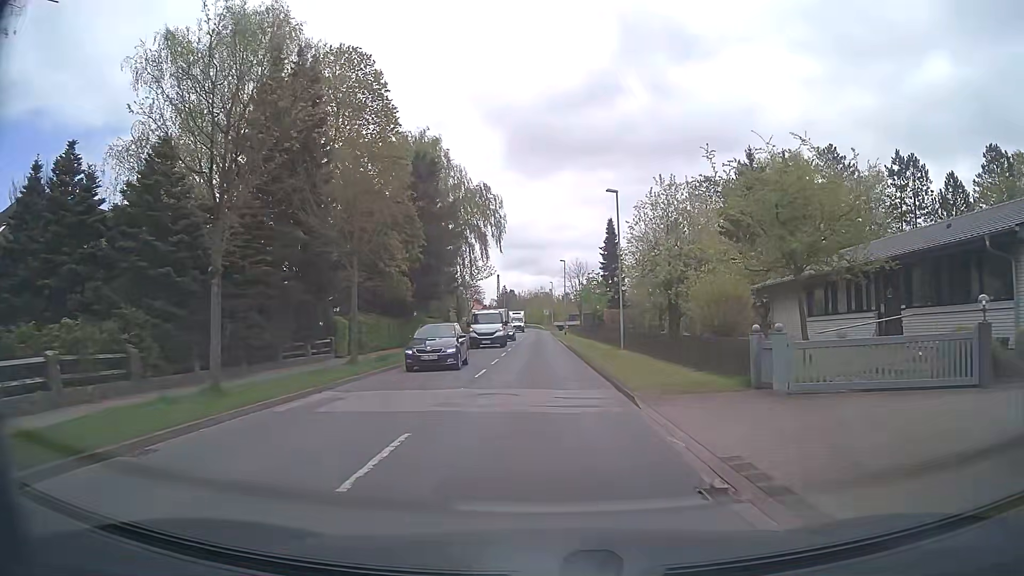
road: tertiary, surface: asphalt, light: Day
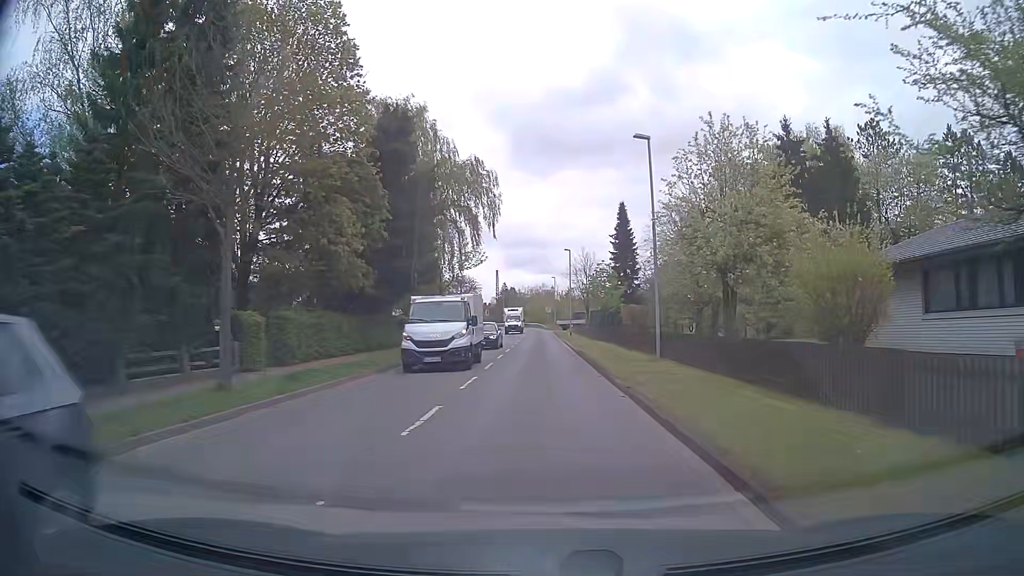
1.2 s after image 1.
(0.0, +9.3) m; 0°
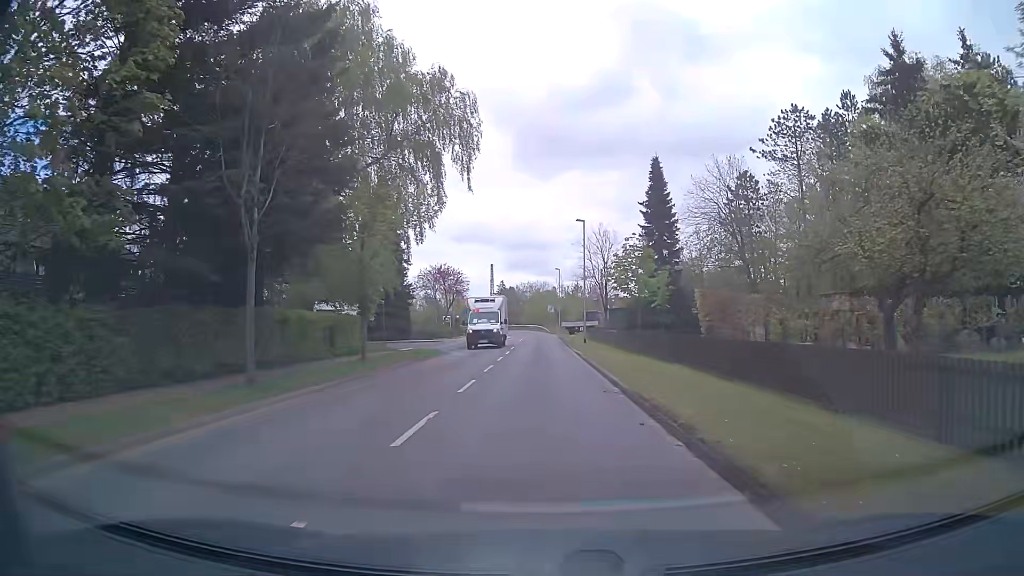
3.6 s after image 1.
(-0.1, +18.6) m; +1°
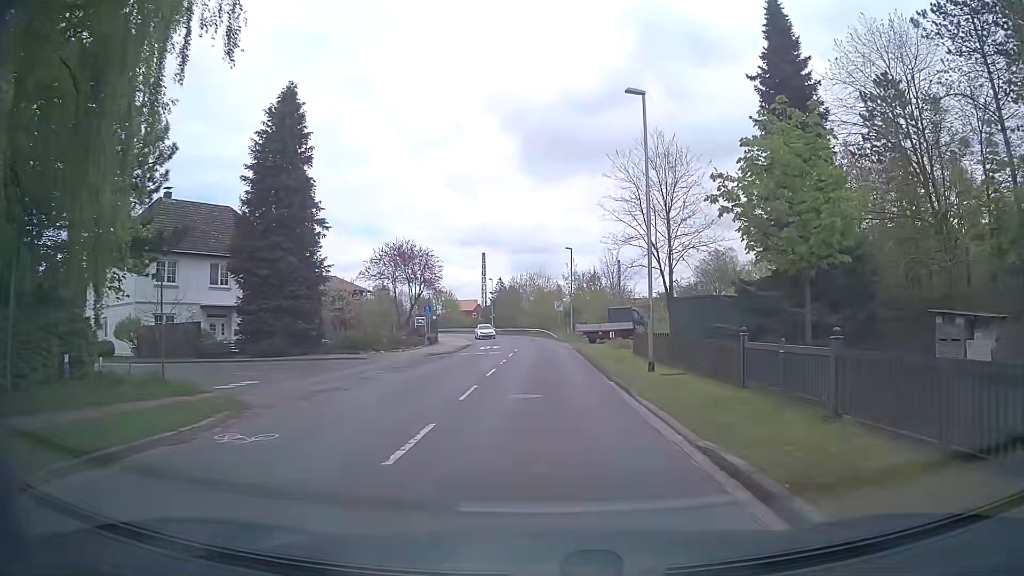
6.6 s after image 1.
(-0.5, +24.9) m; -1°
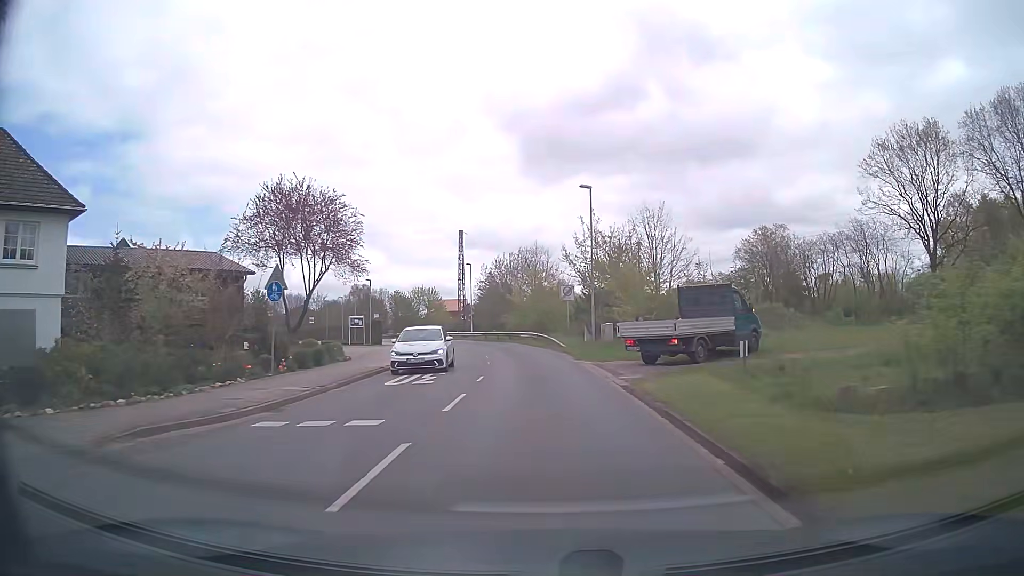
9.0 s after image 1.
(+0.1, +25.8) m; 0°
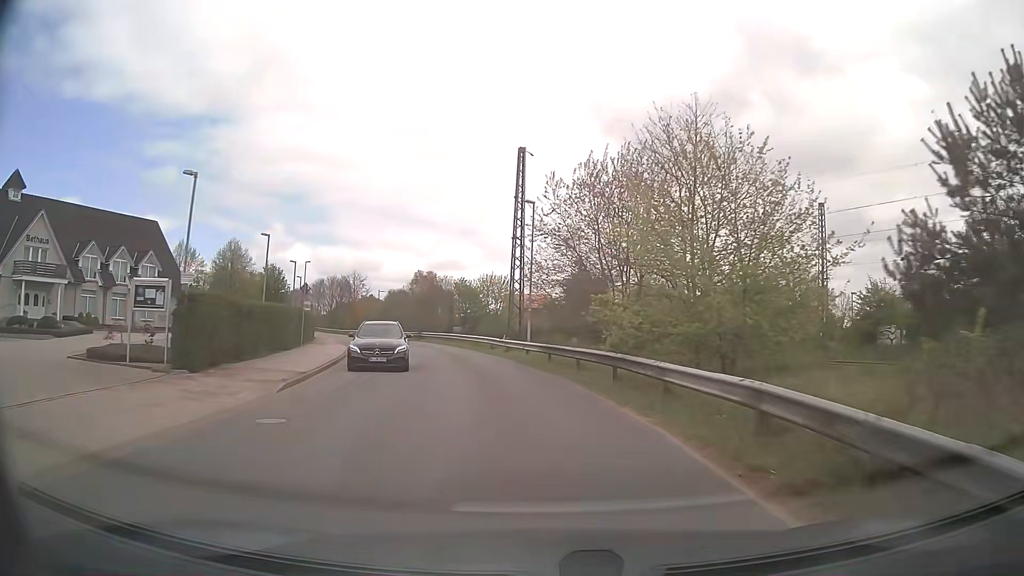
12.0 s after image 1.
(-1.9, +35.5) m; -8°
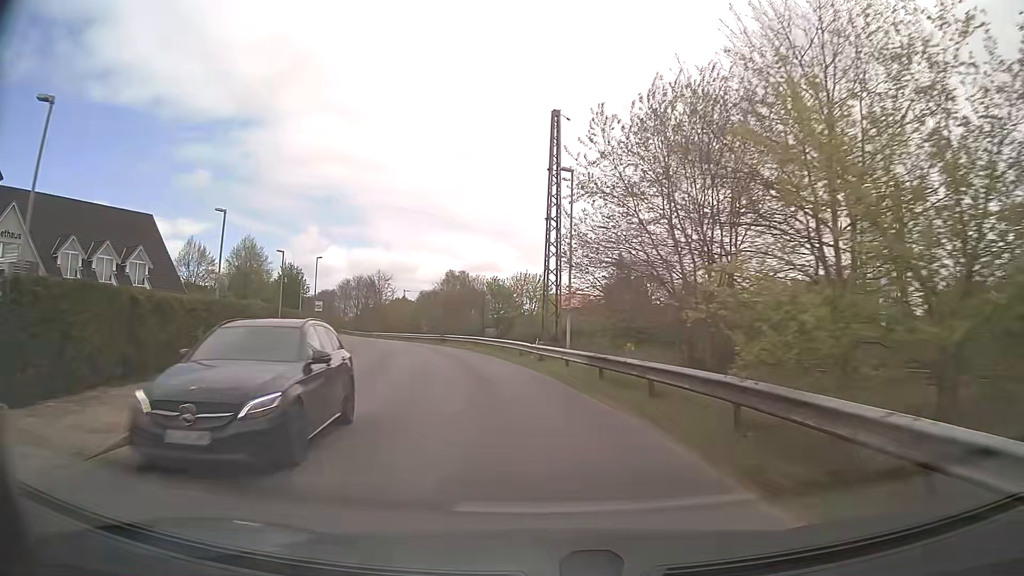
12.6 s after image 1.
(-0.2, +7.3) m; -3°
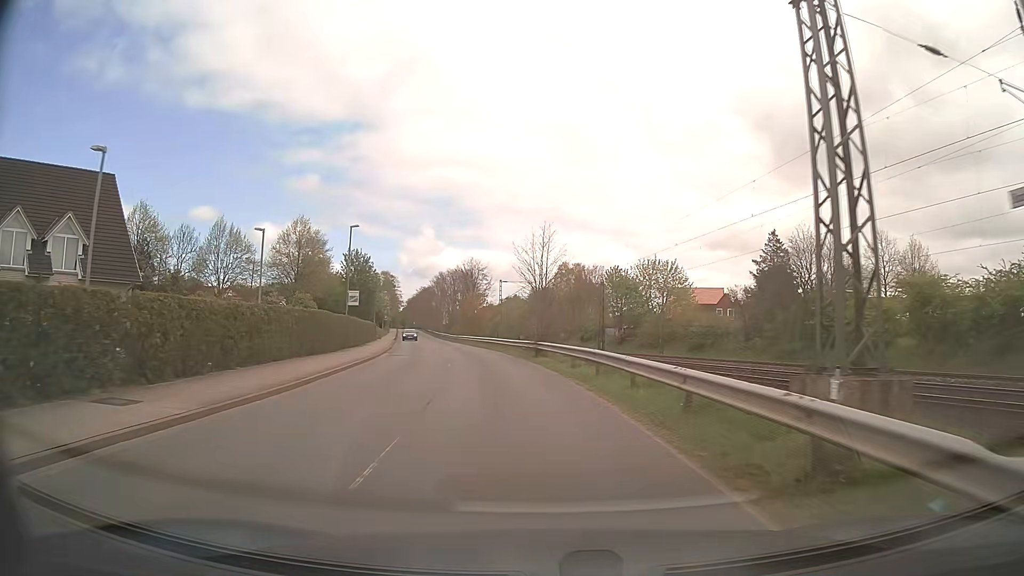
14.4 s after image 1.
(-1.9, +22.1) m; -9°
(0, +10) (-1, +20) (-3, +30) (-5, +40) (-6, +50) (-8, +59) (-11, +69) (-13, +79) (-15, +89) (-17, +98) m
